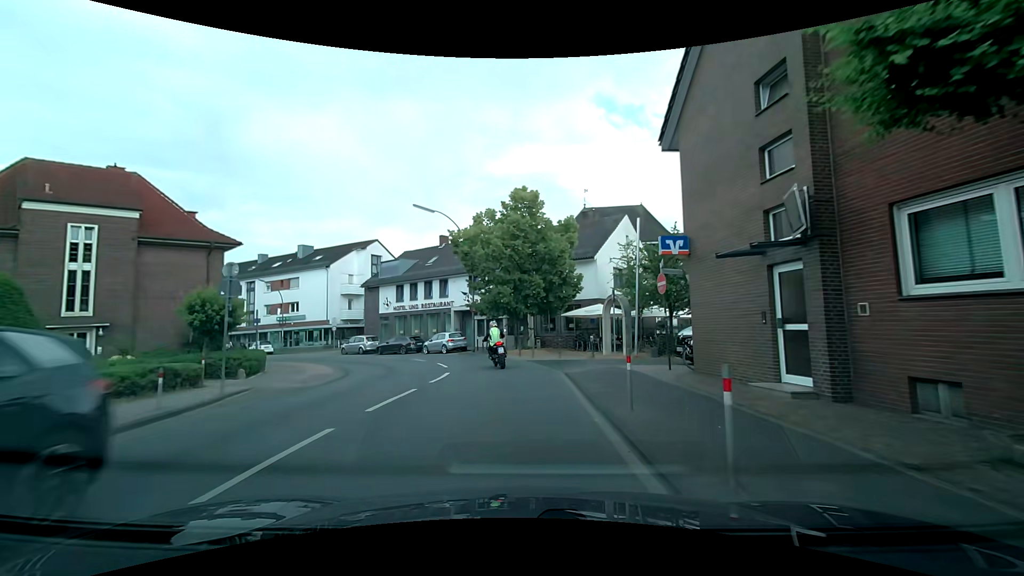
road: secondary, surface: asphalt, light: Day
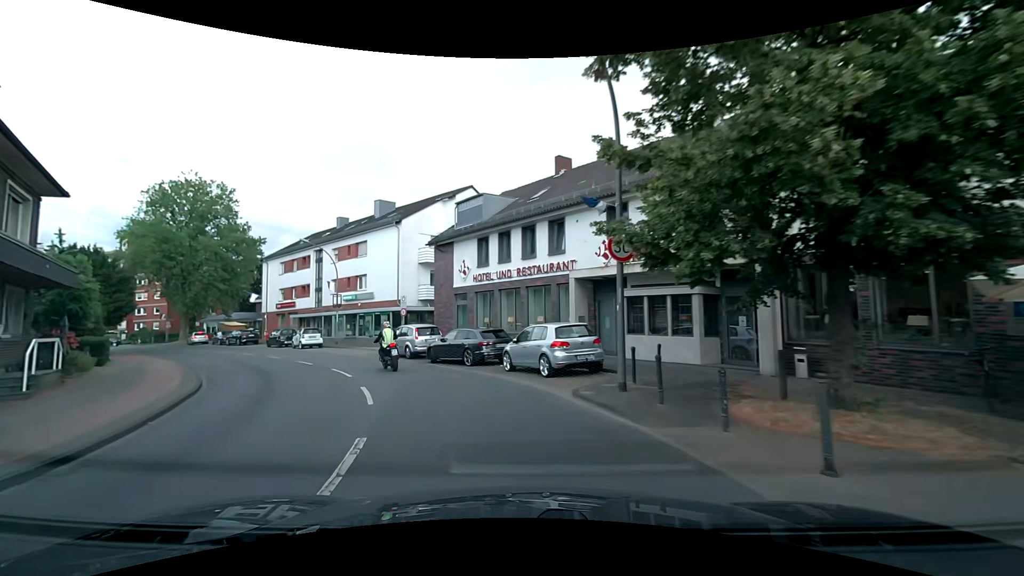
(-1.6, +21.8) m; -15°
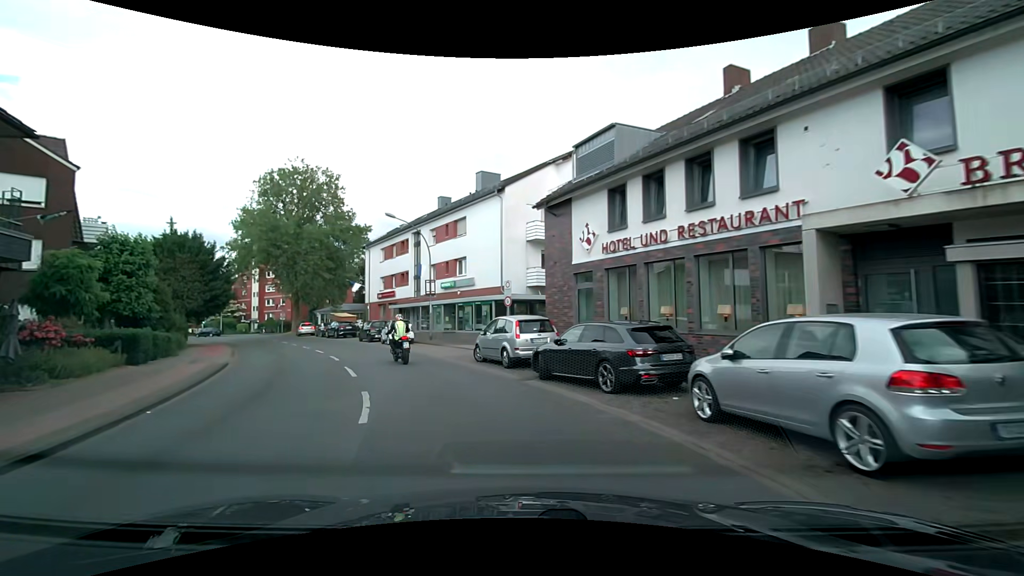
(-0.9, +8.7) m; -13°
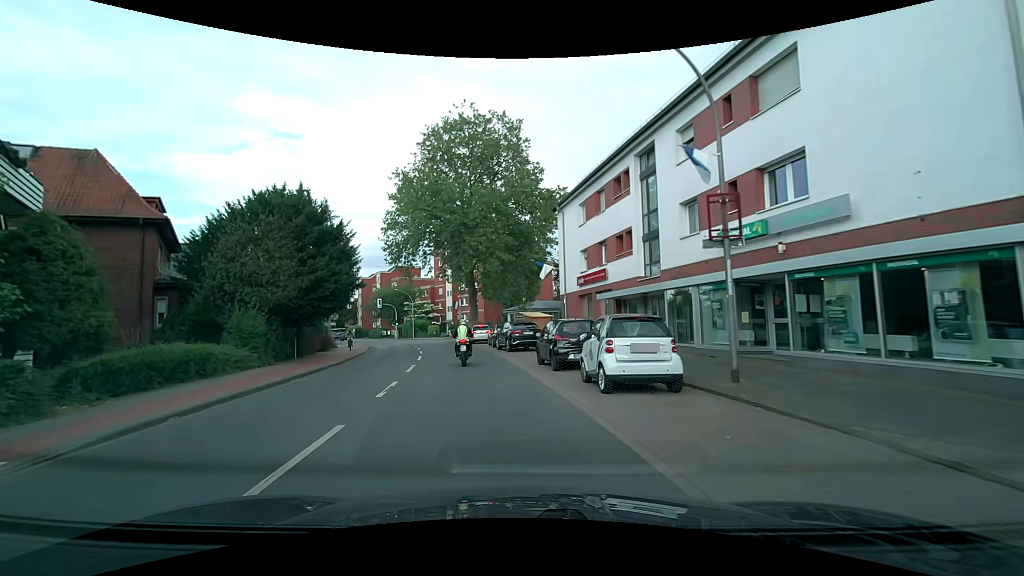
(-4.9, +21.0) m; -23°
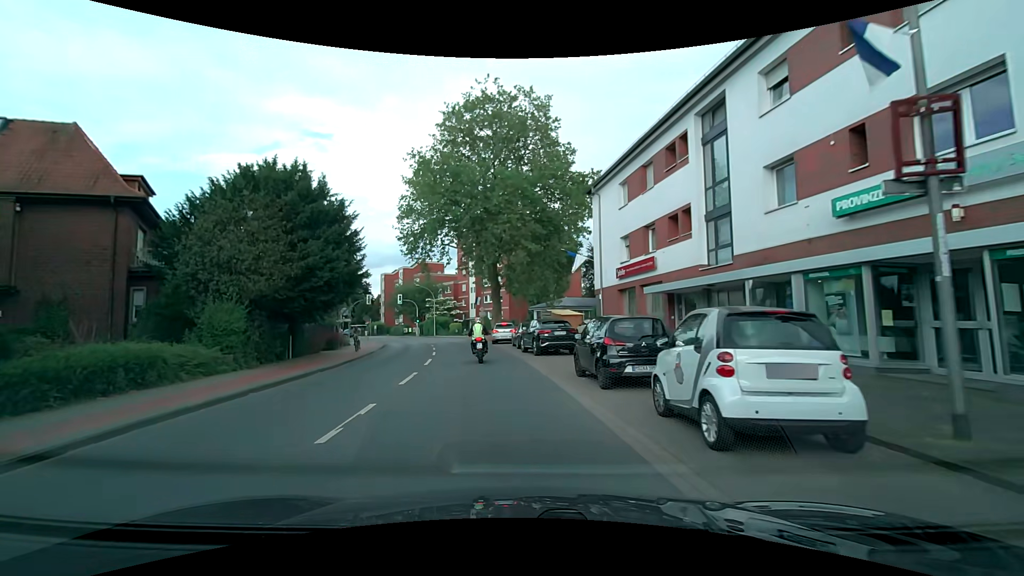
(-0.1, +4.3) m; -3°
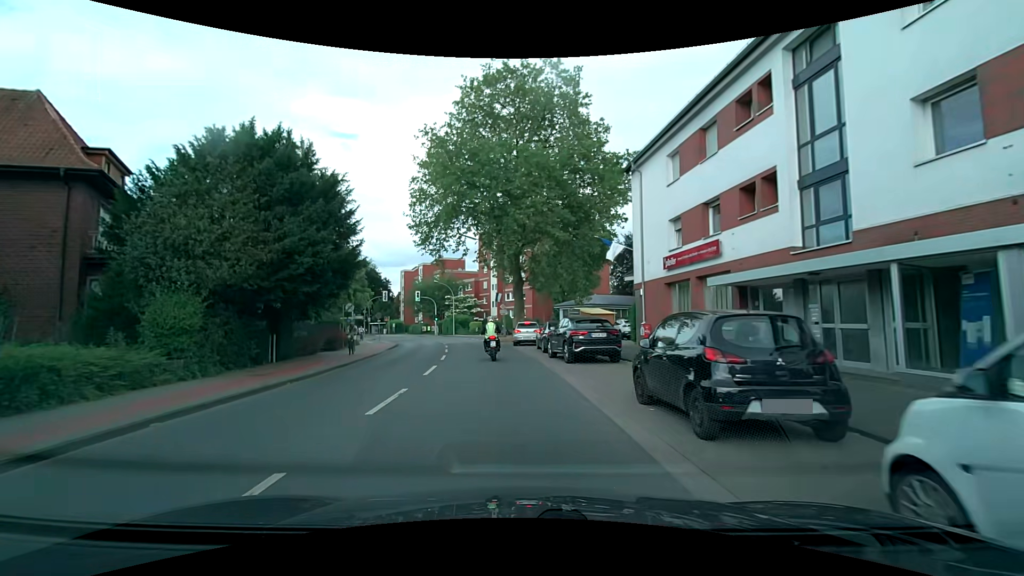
(-0.1, +4.4) m; -2°
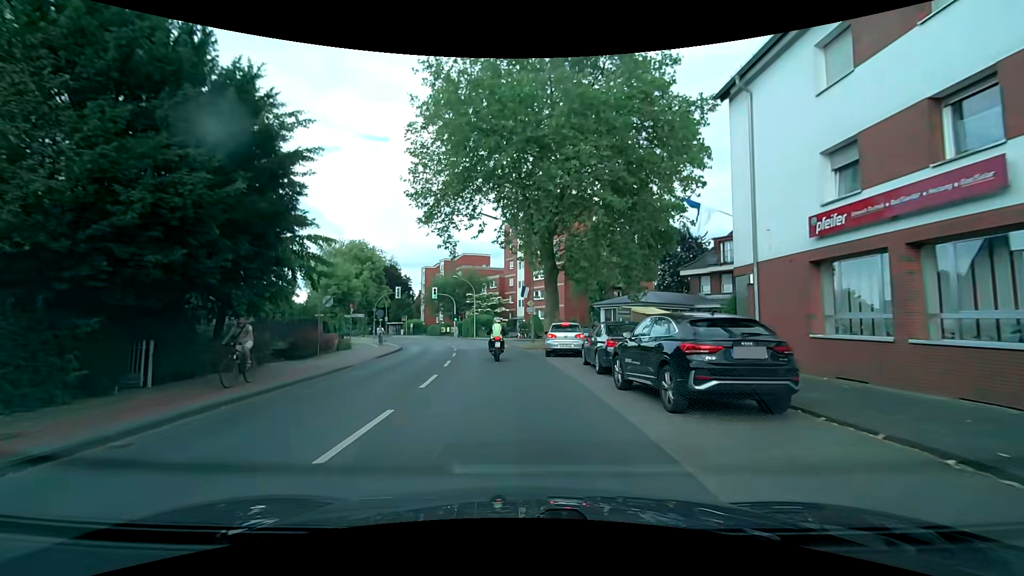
(-0.4, +9.0) m; -4°
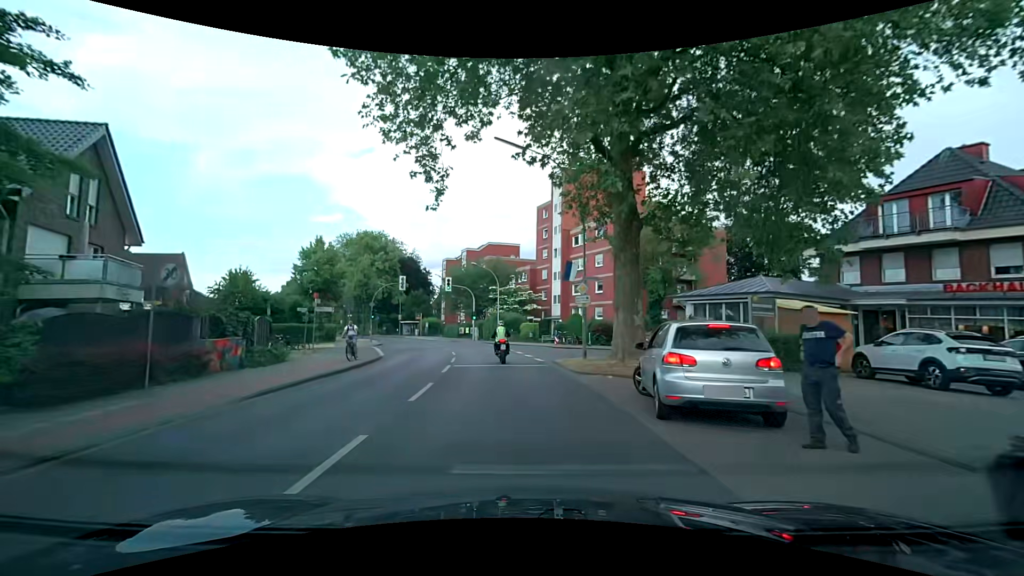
(-0.4, +13.9) m; -3°
(0, +10) (-1, +20) (-2, +30) (-4, +40) (-7, +49) (-11, +58) (-16, +67) (-21, +76) (-27, +84) (-32, +92) m
